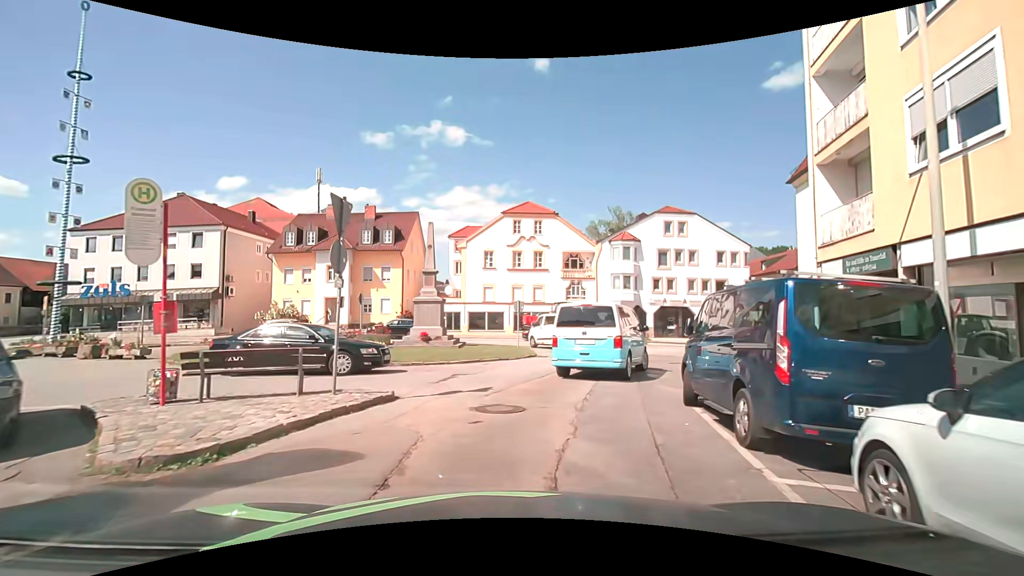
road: residential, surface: asphalt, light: Day
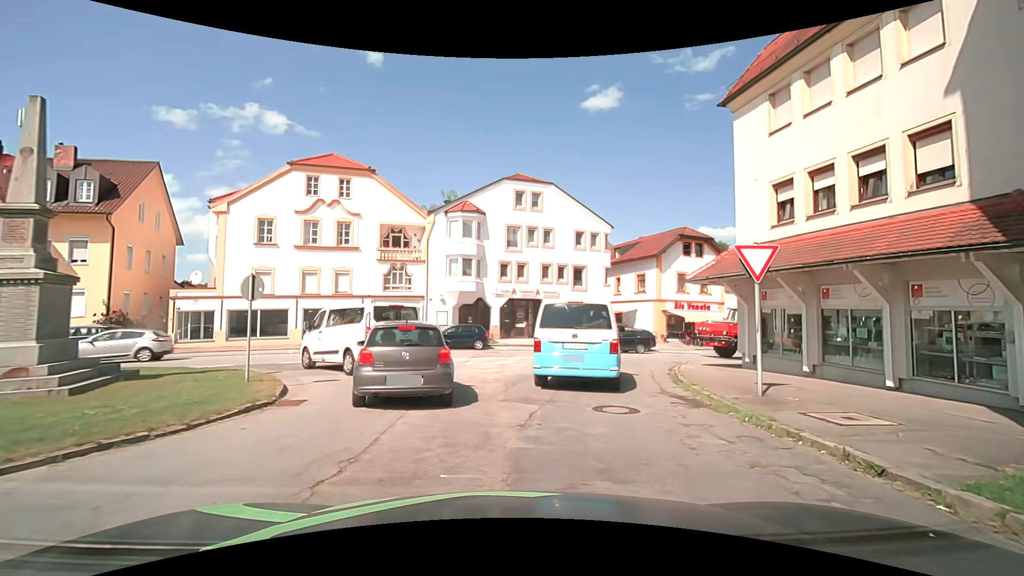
(+1.4, +12.2) m; +16°
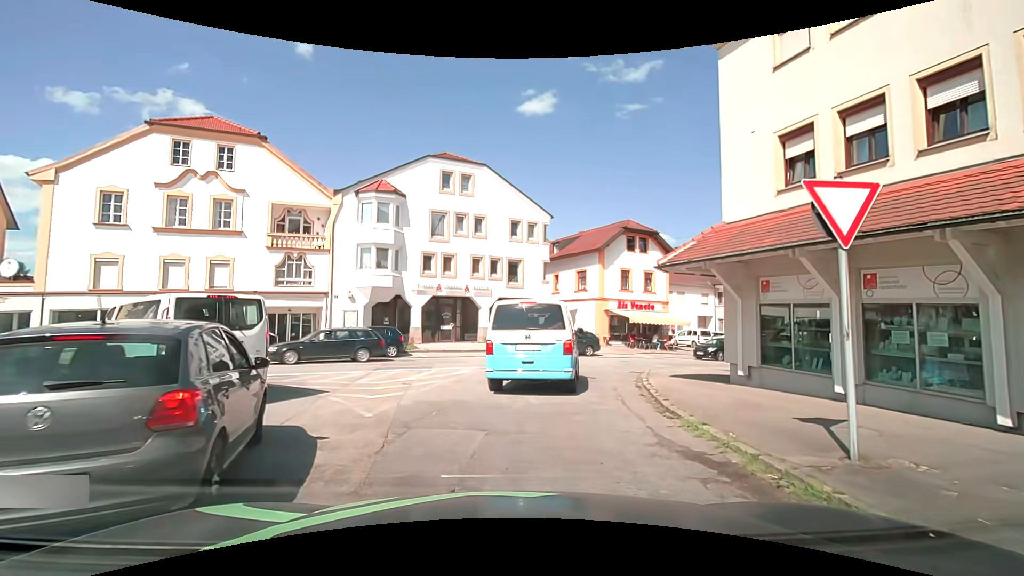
(+0.6, +4.9) m; +10°
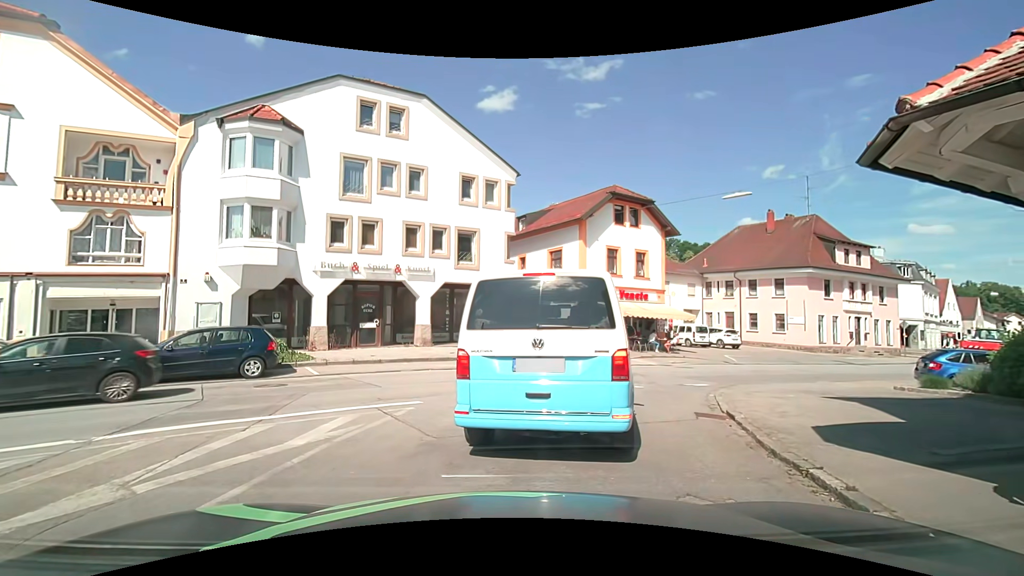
(+0.4, +8.9) m; +6°
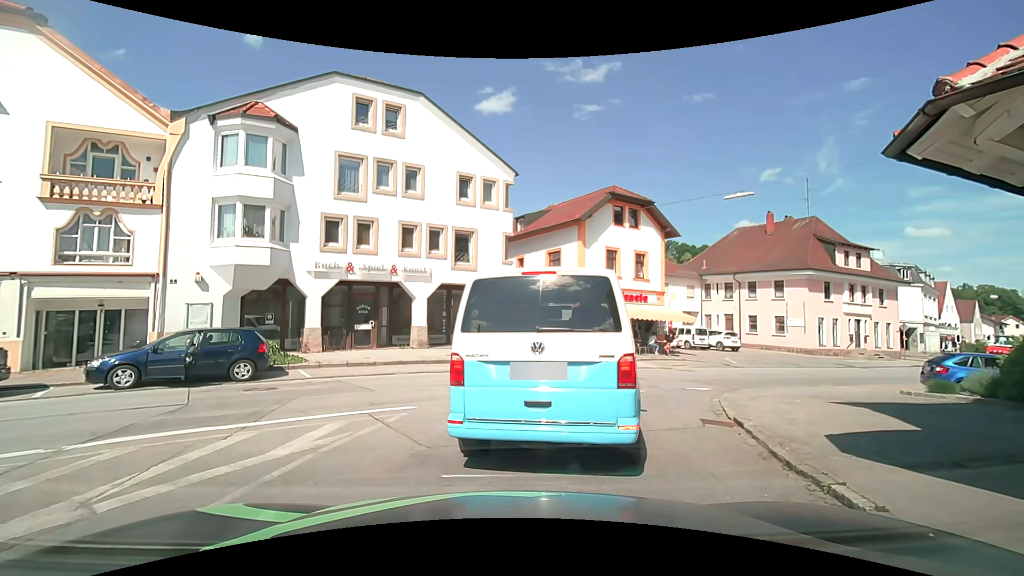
(0.0, +0.4) m; 0°
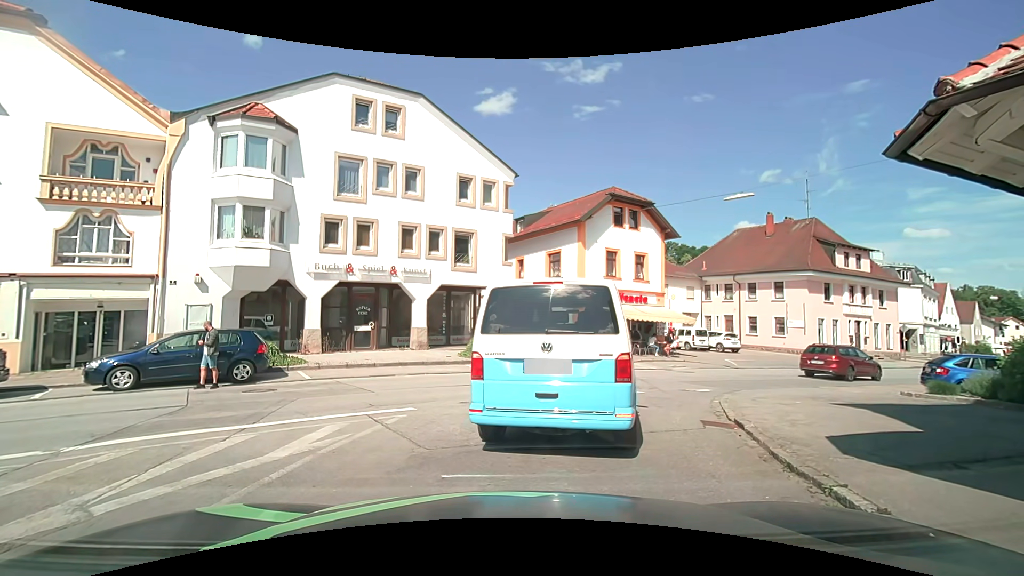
(0.0, +0.1) m; 0°
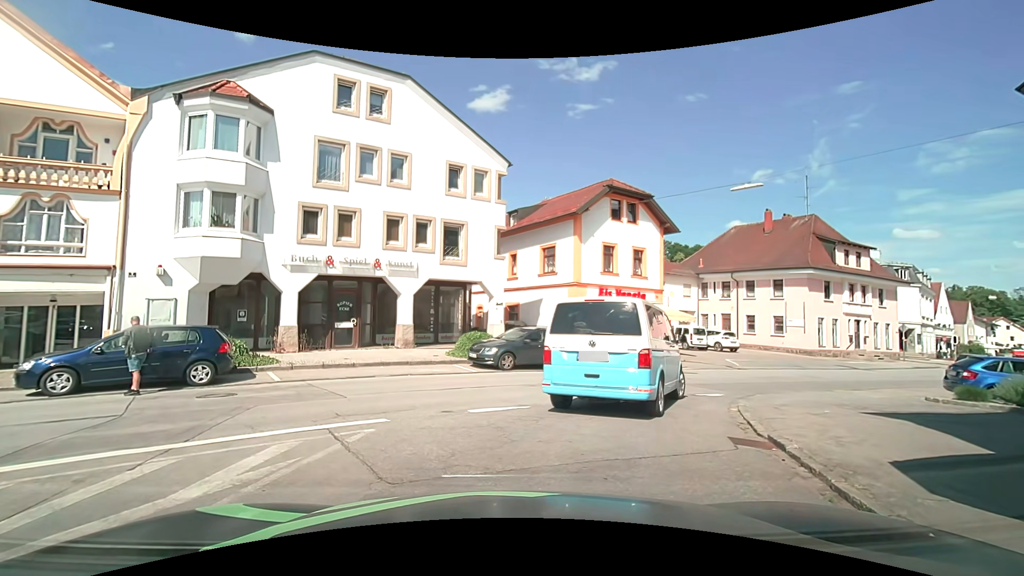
(0.0, +1.4) m; -2°
